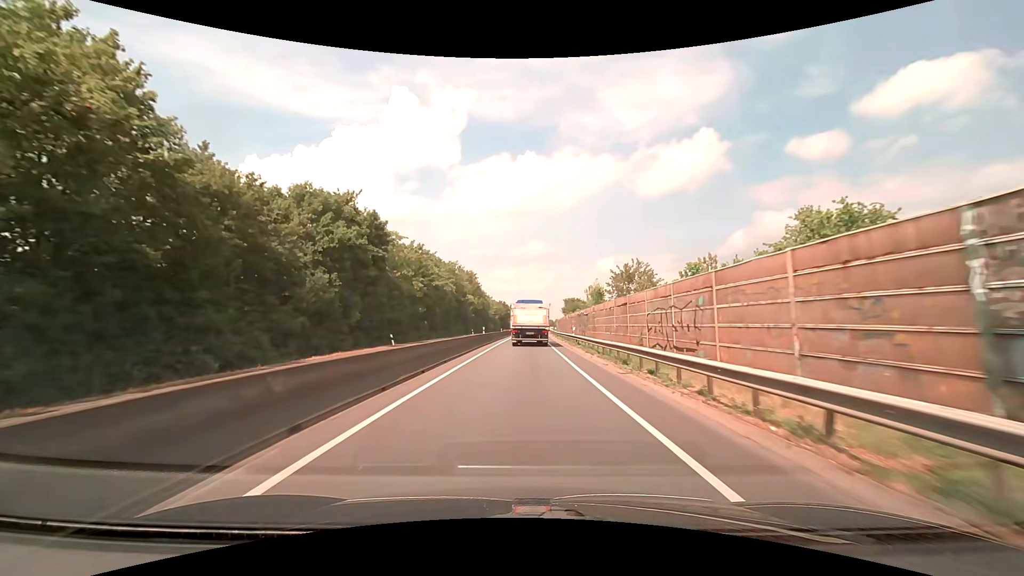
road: trunk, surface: asphalt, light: Day
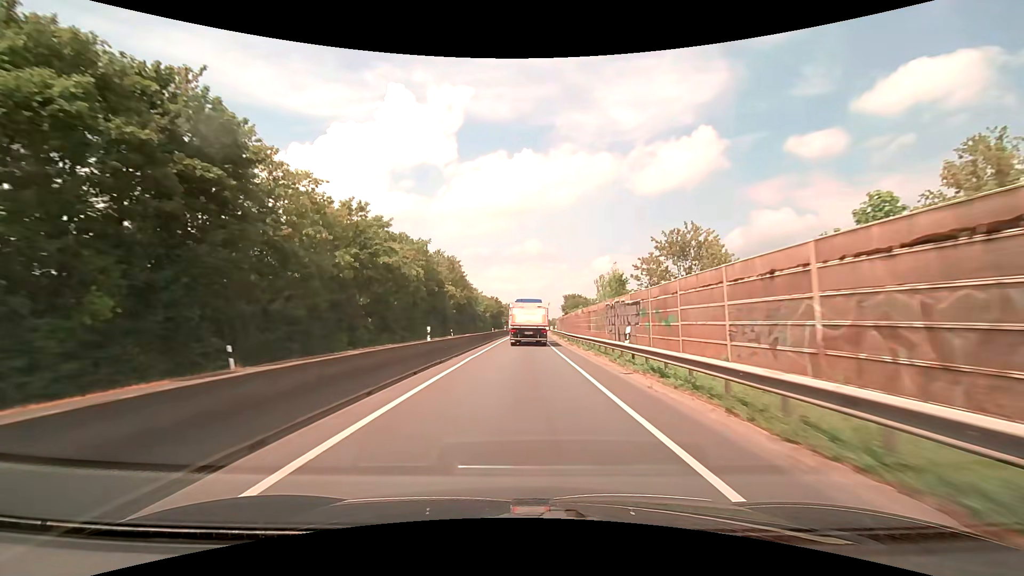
(+0.1, +21.0) m; +1°
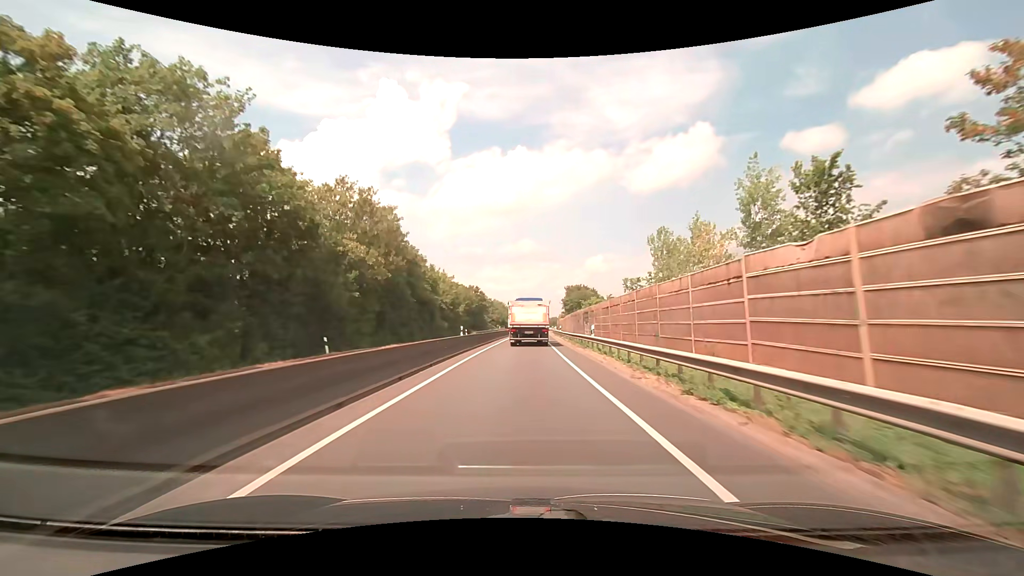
(+0.3, +41.5) m; +1°
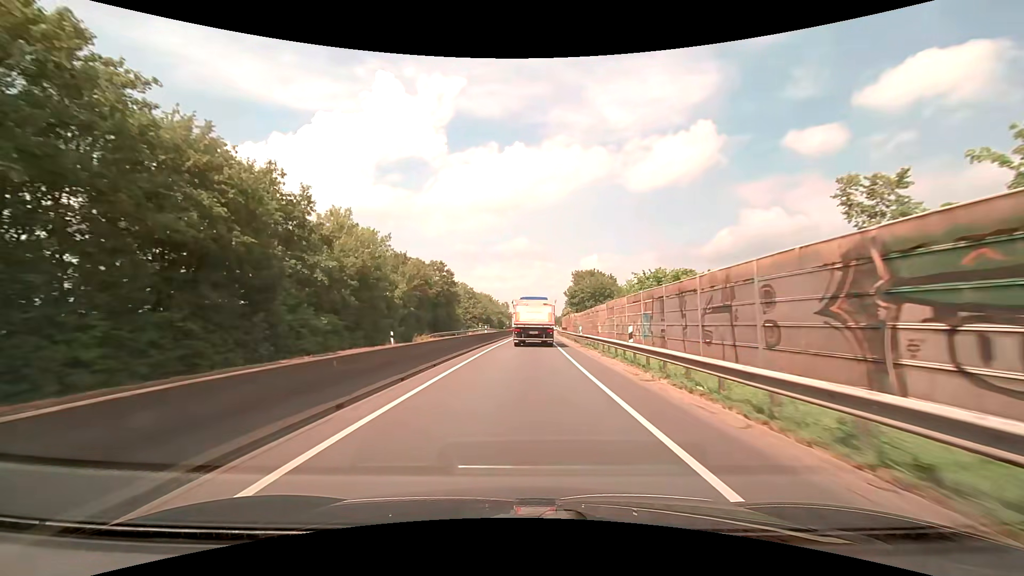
(+0.4, +40.4) m; 0°
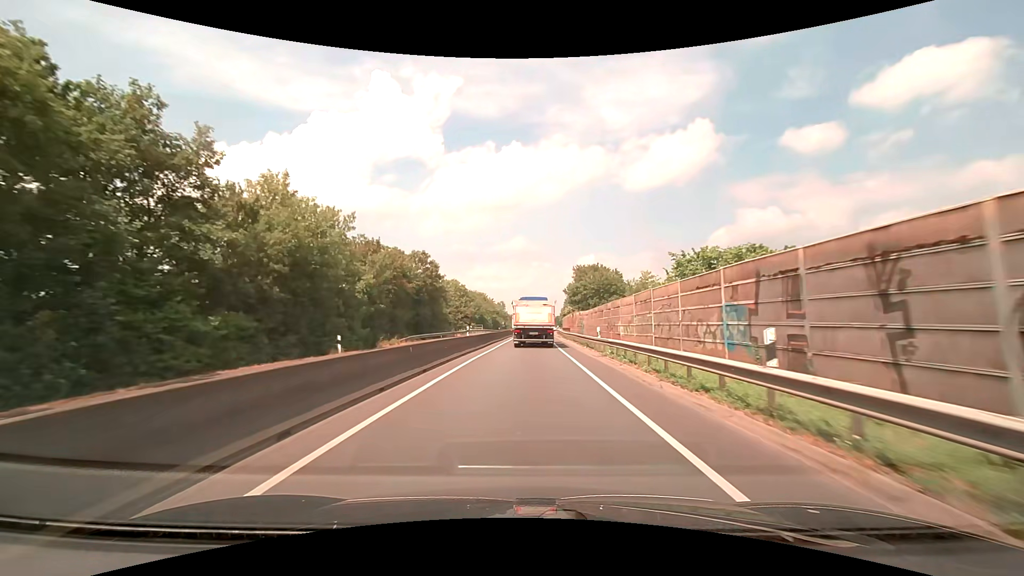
(+0.1, +9.9) m; +1°
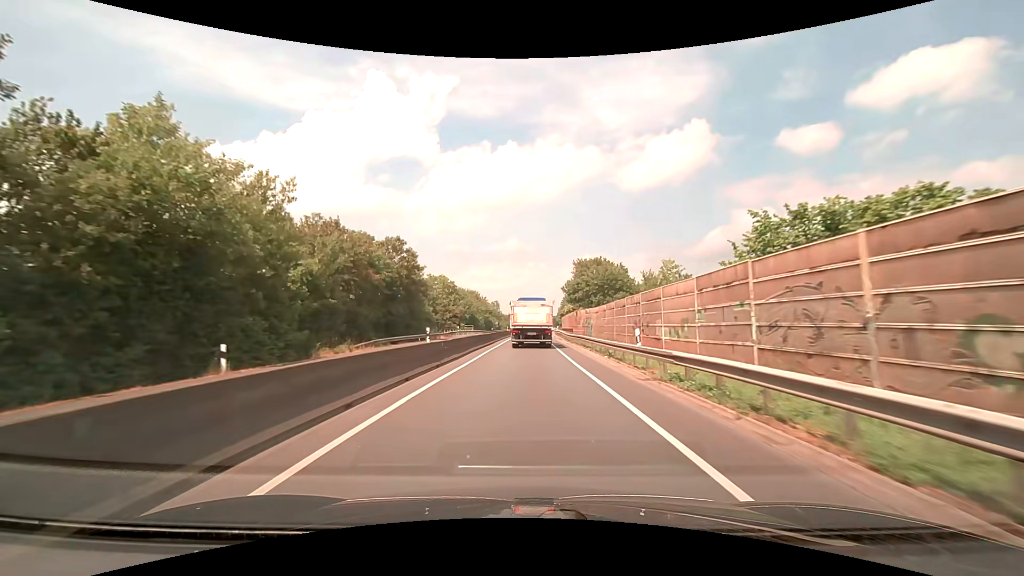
(0.0, +9.9) m; +1°
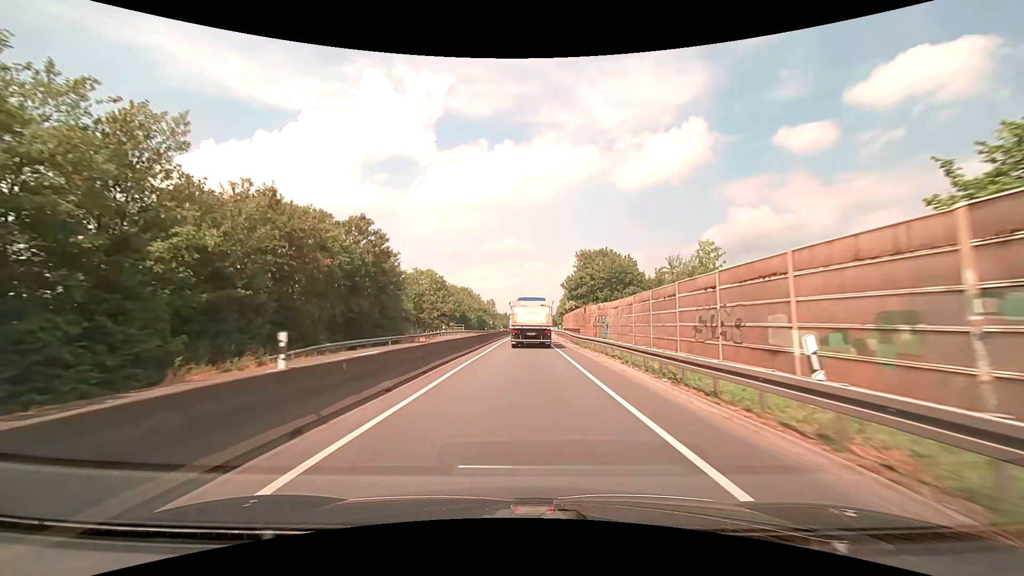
(0.0, +9.9) m; 0°
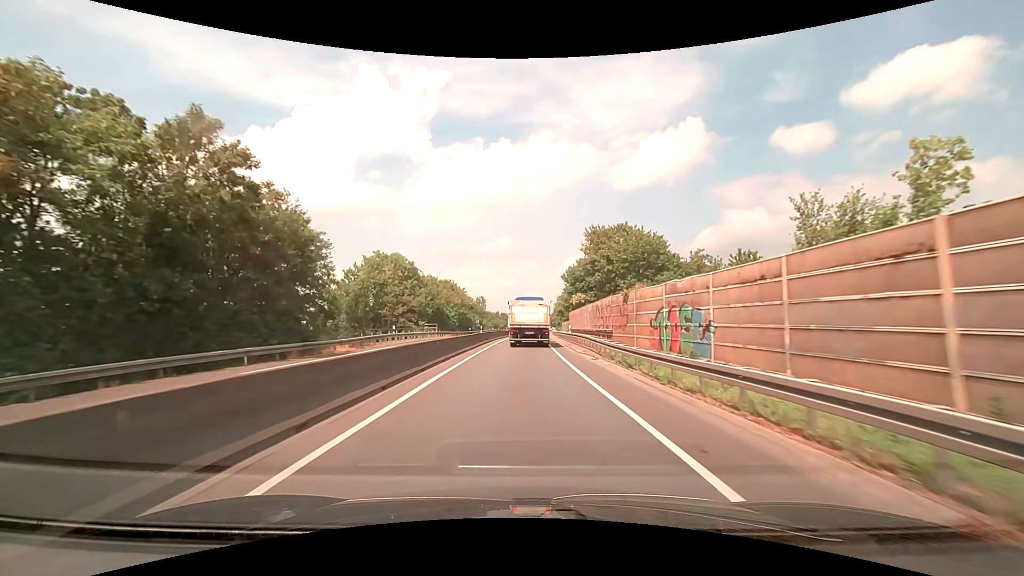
(+0.1, +19.7) m; +1°
(0, +10) (0, +20) (0, +30) (0, +40) (0, +50) (0, +60) (+1, +70) (+1, +80) (+1, +90) (+2, +100) m
